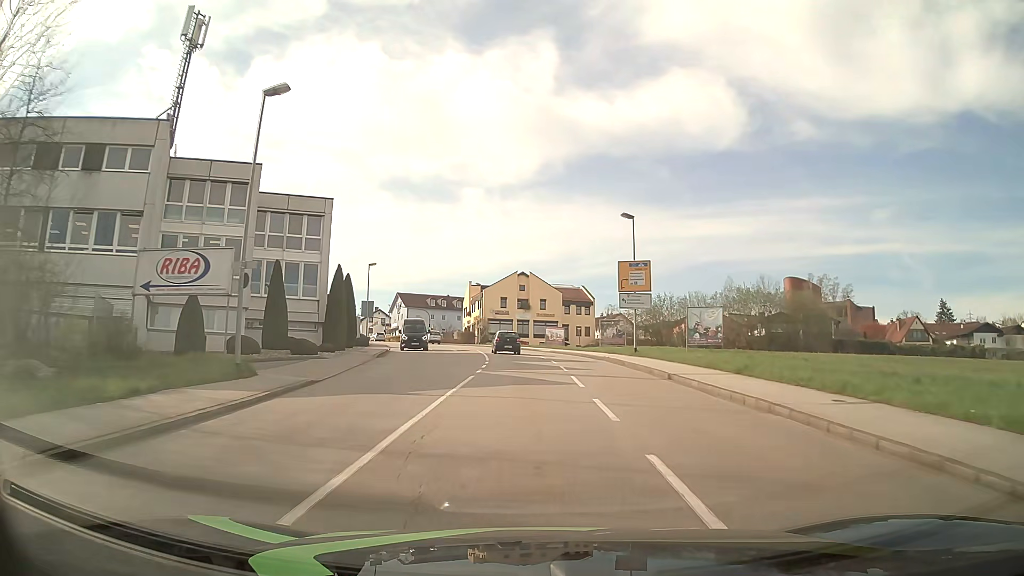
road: tertiary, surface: asphalt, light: Day
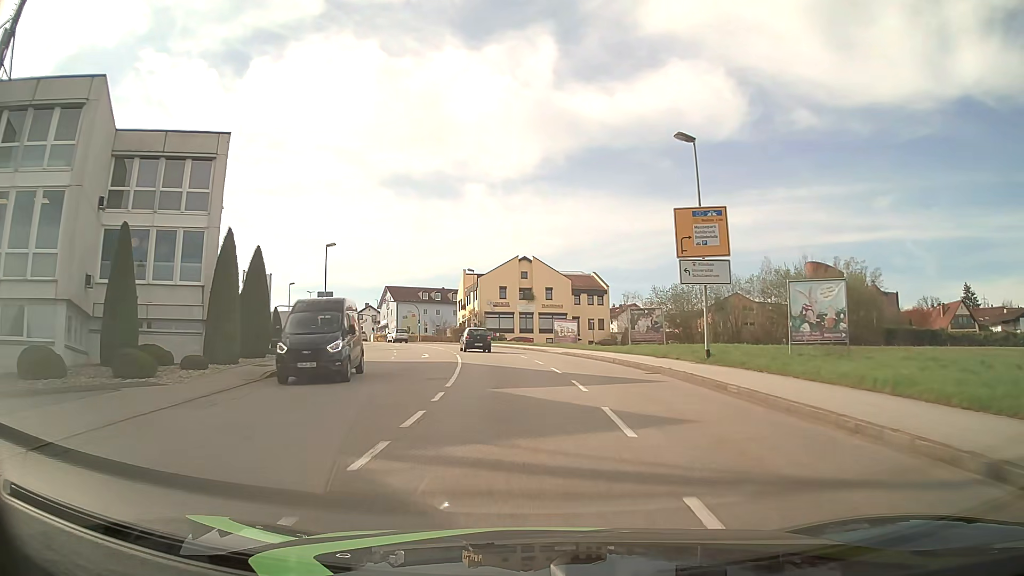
(0.0, +15.4) m; 0°
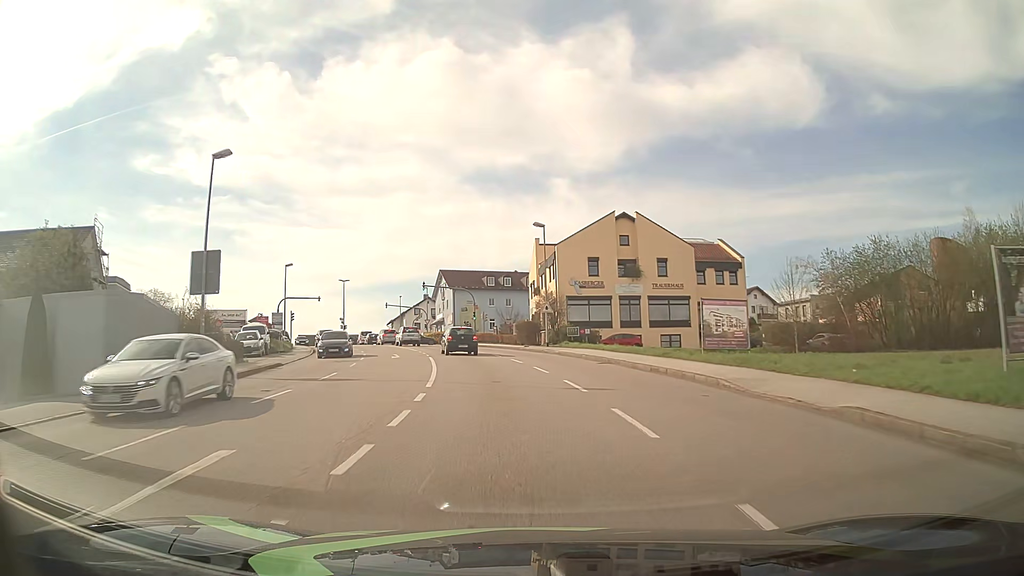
(-1.6, +30.3) m; -8°
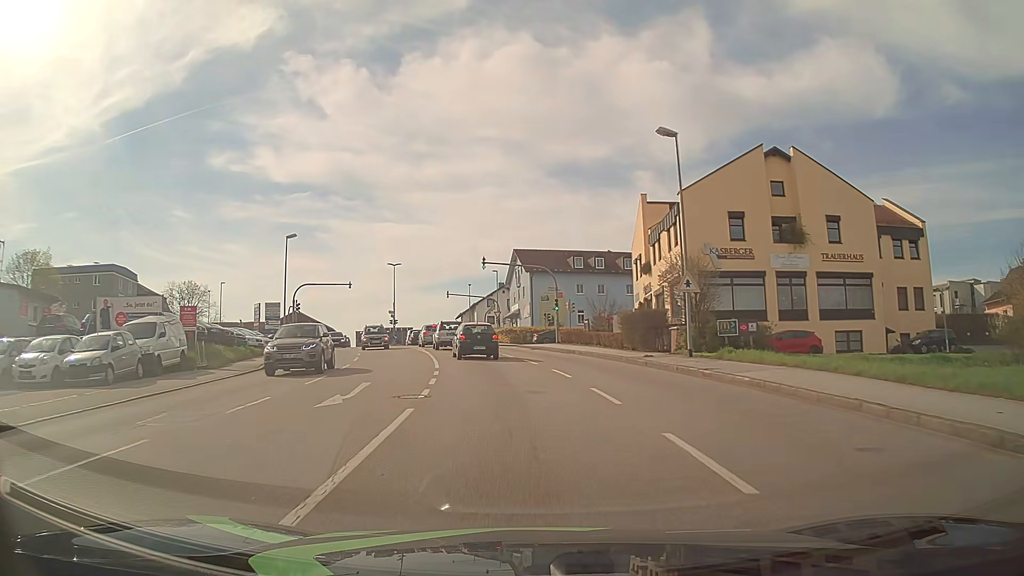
(-1.4, +20.6) m; -7°
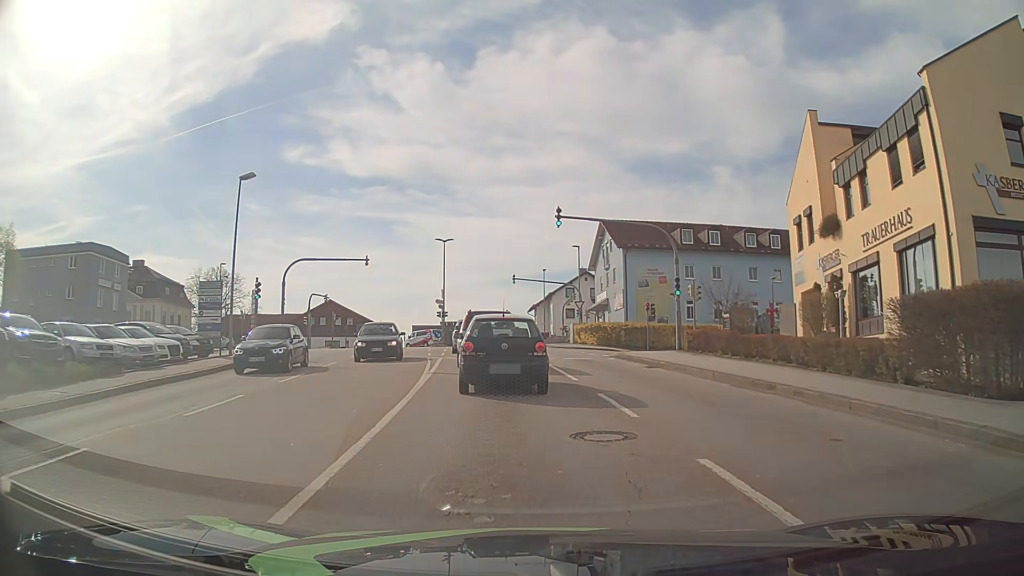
(-1.1, +18.9) m; -7°
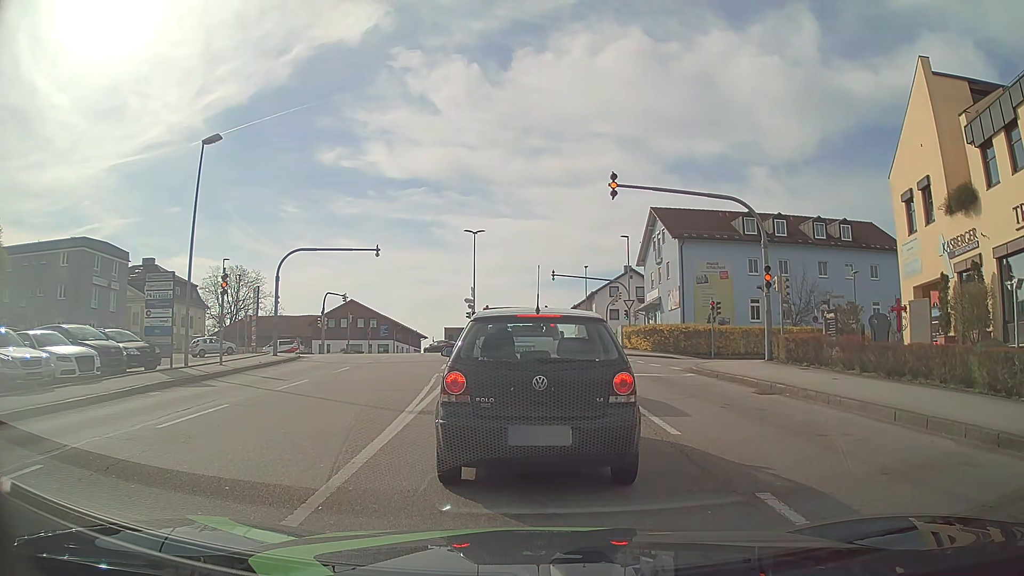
(-0.1, +6.8) m; -2°
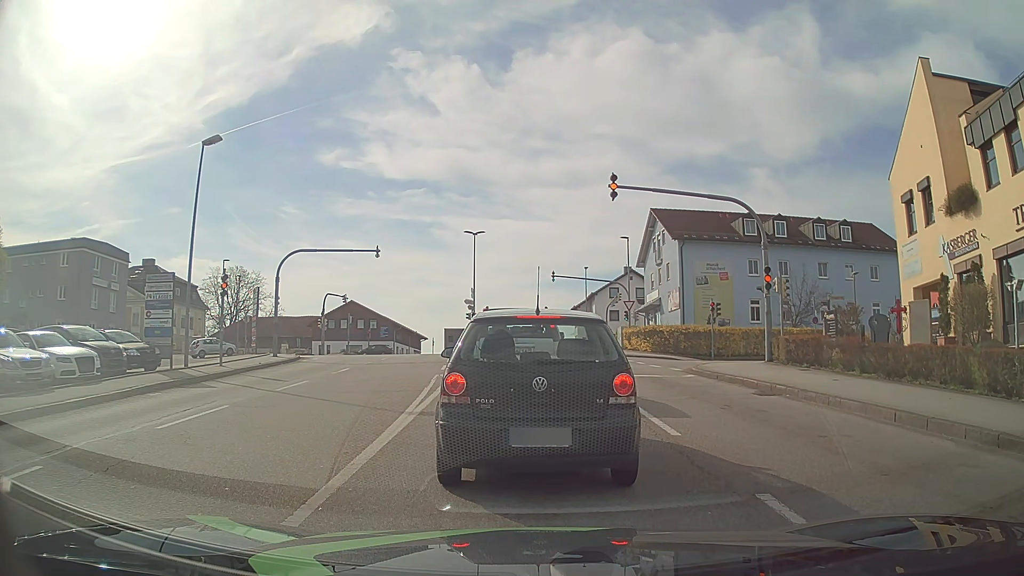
(0.0, 0.0) m; 0°
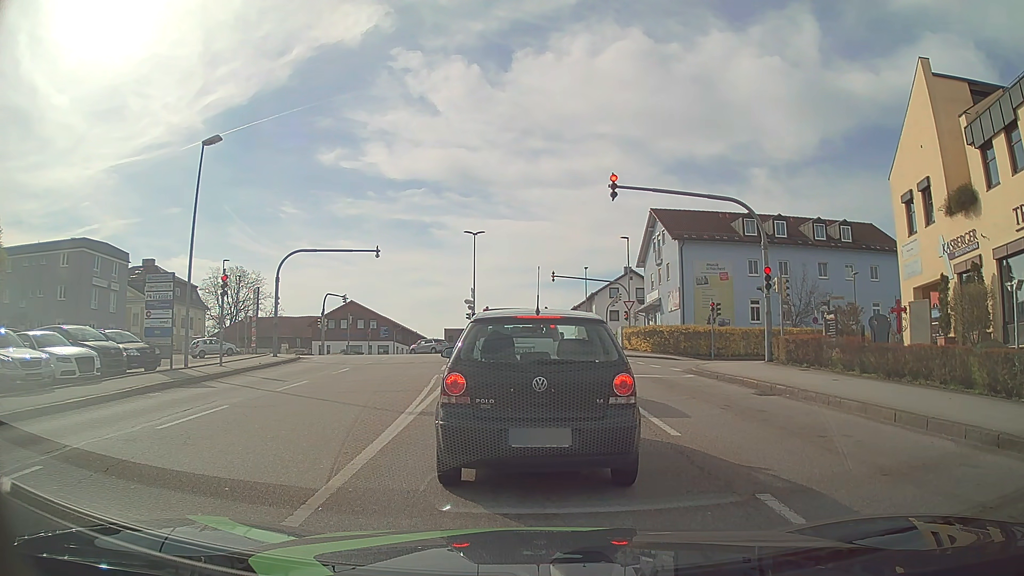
(0.0, 0.0) m; 0°
(0, +10) (-1, +20) (-2, +30) (-2, +40) (-3, +50) (-4, +60) (-8, +69) (-17, +73) (-27, +73) (-37, +73) m
